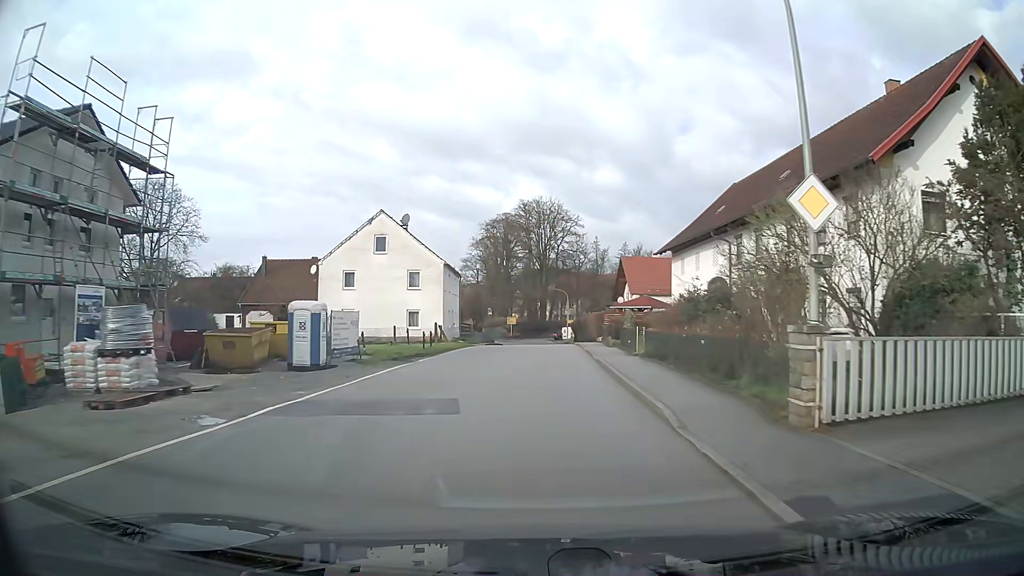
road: secondary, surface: asphalt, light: Day
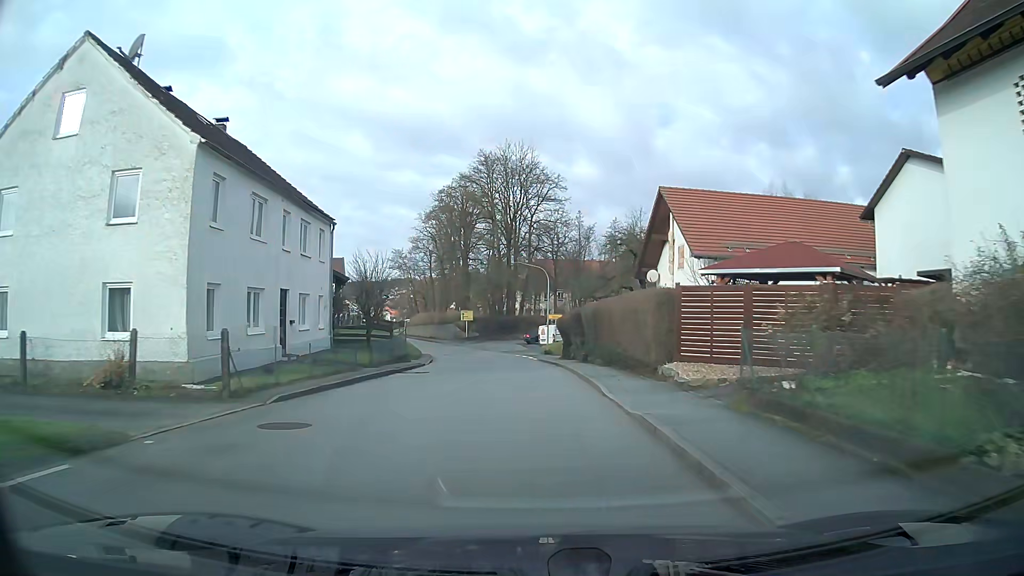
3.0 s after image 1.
(+0.8, +33.6) m; +2°
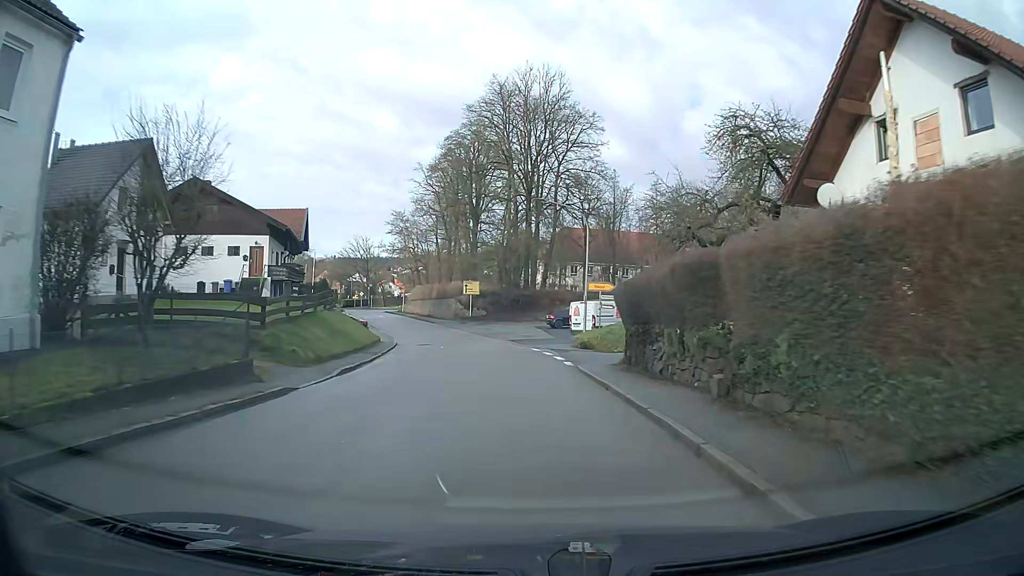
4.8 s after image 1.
(-0.3, +21.1) m; -2°
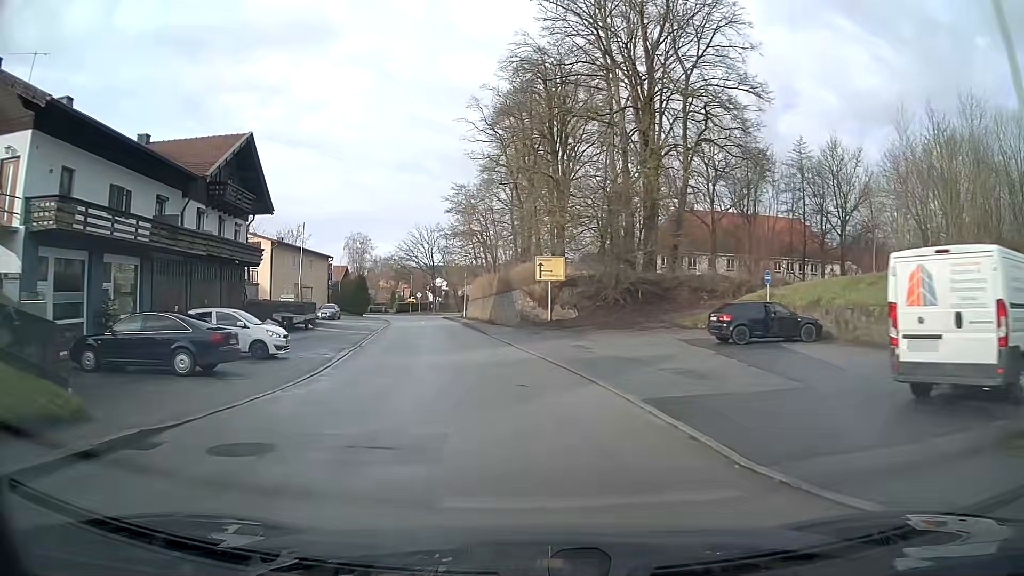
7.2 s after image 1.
(-1.8, +28.9) m; -9°
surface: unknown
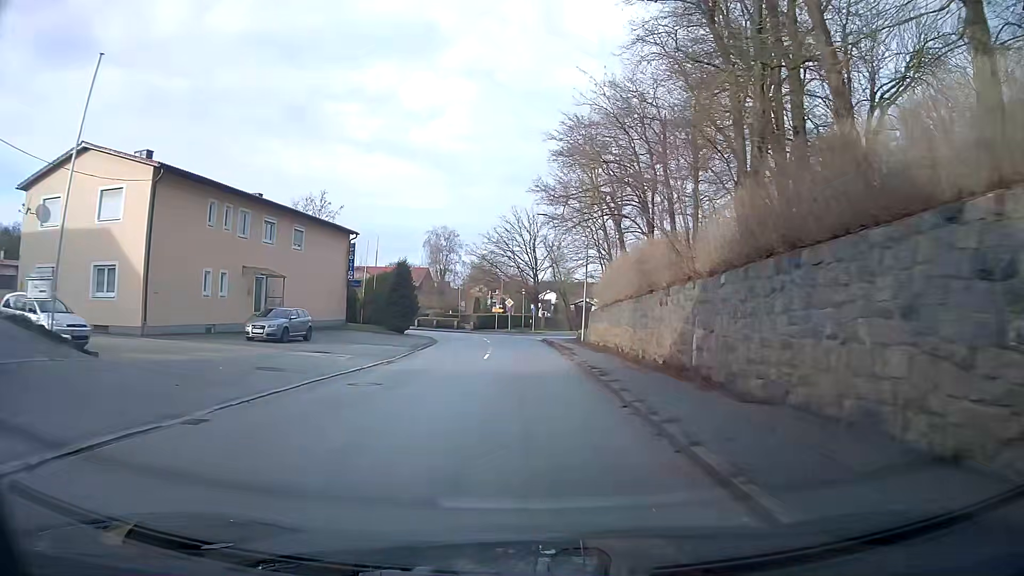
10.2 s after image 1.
(-3.3, +35.2) m; -8°
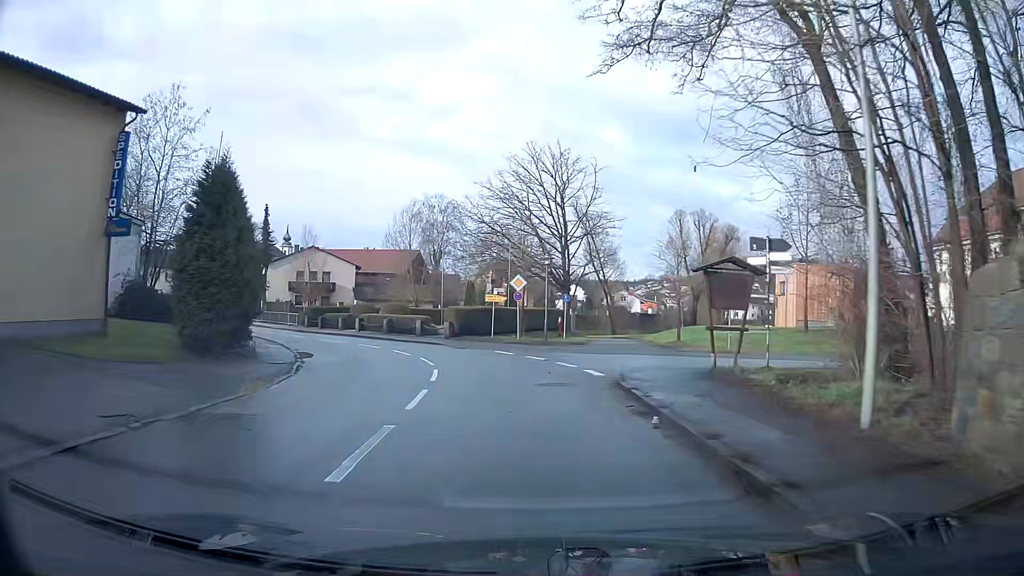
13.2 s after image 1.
(-0.5, +31.7) m; -2°
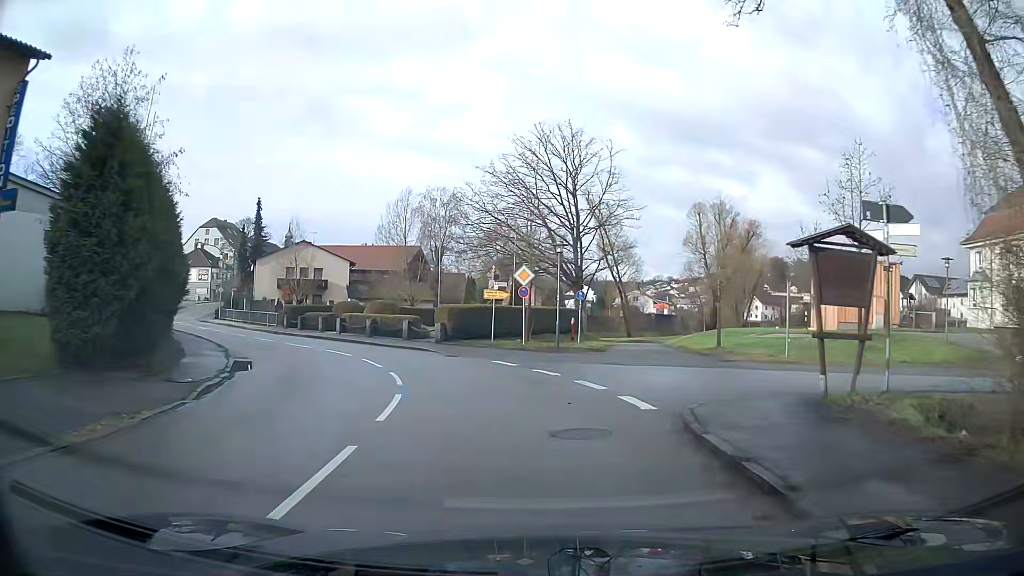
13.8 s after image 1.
(0.0, +5.7) m; -1°
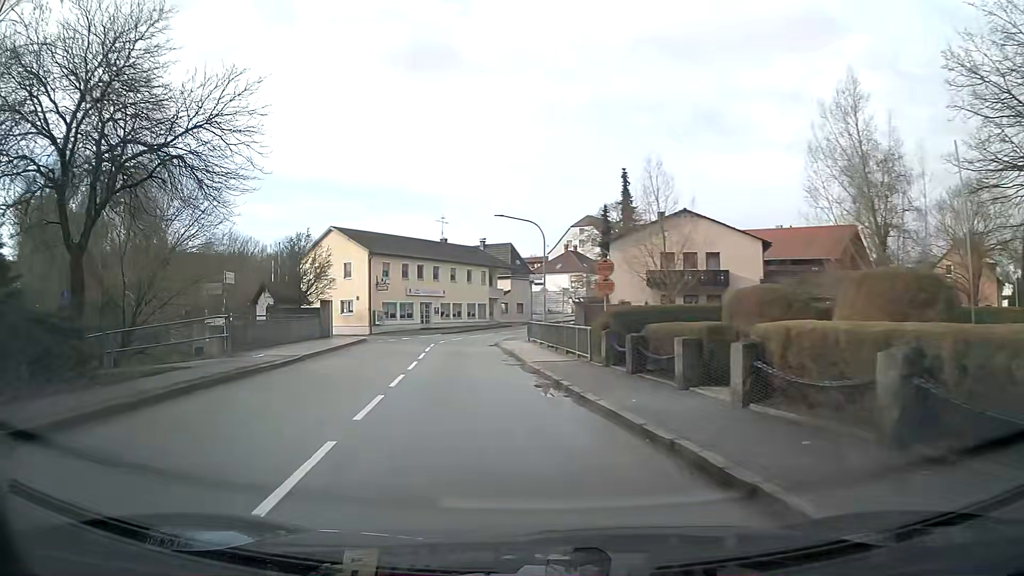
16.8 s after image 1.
(-7.5, +26.1) m; -36°
(0, +10) (-1, +20) (-2, +30) (-1, +40) (+1, +50) (+3, +59) (+5, +69) (+8, +79) (+11, +88) (+14, +98) m
